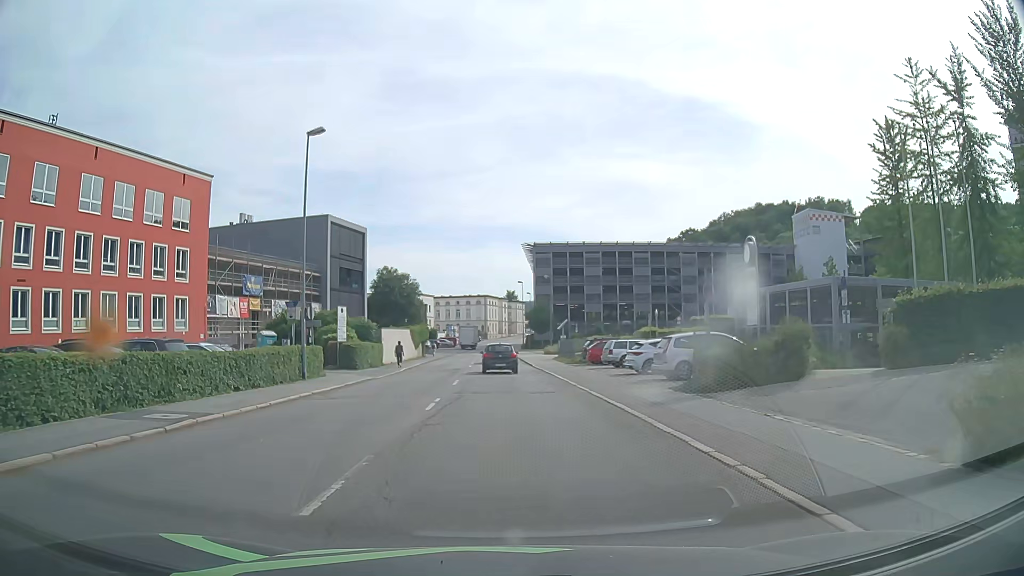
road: tertiary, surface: asphalt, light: Day
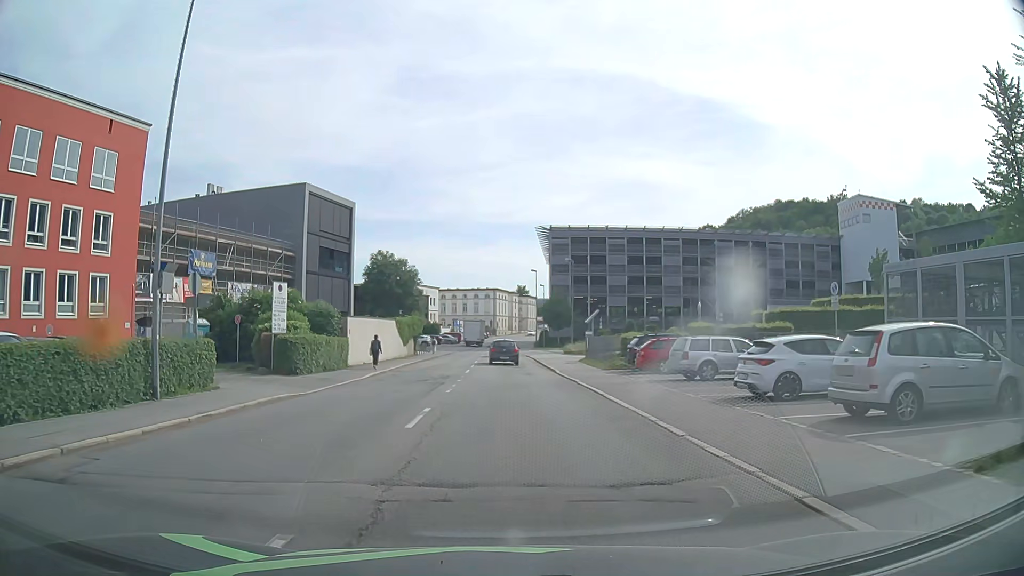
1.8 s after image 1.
(-0.2, +12.9) m; -1°
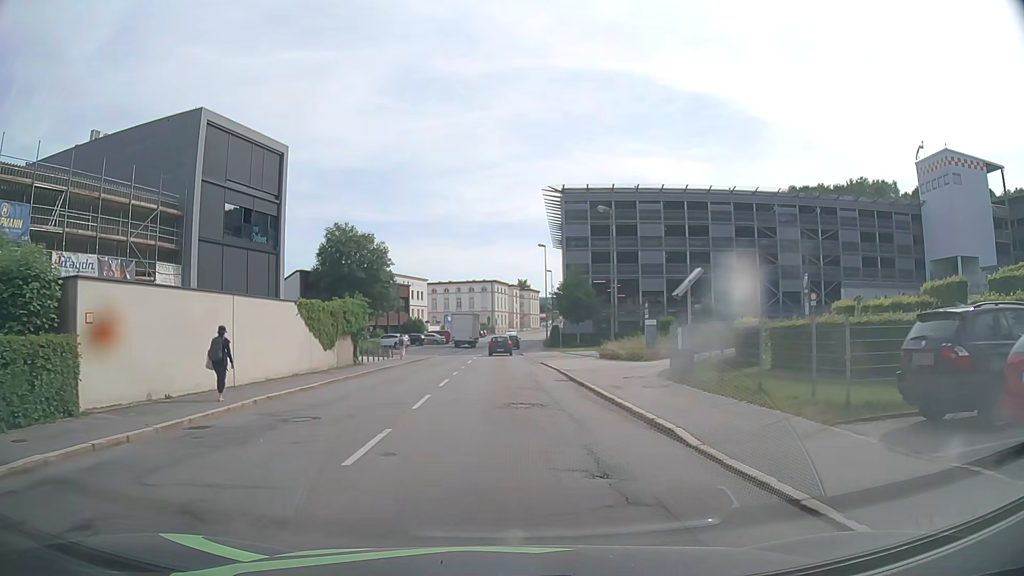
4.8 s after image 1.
(+0.1, +22.6) m; 0°
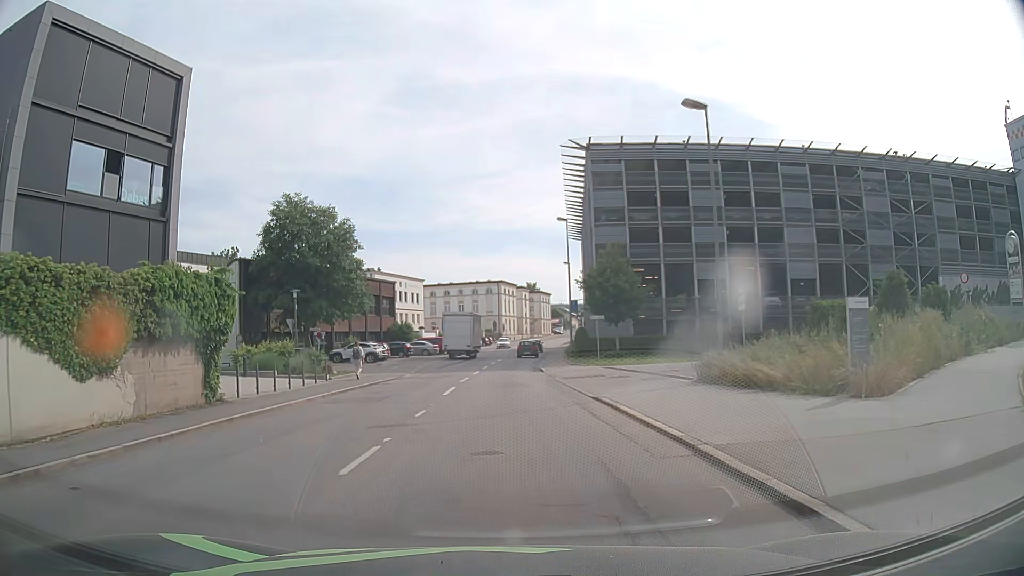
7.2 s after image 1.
(0.0, +18.1) m; -1°
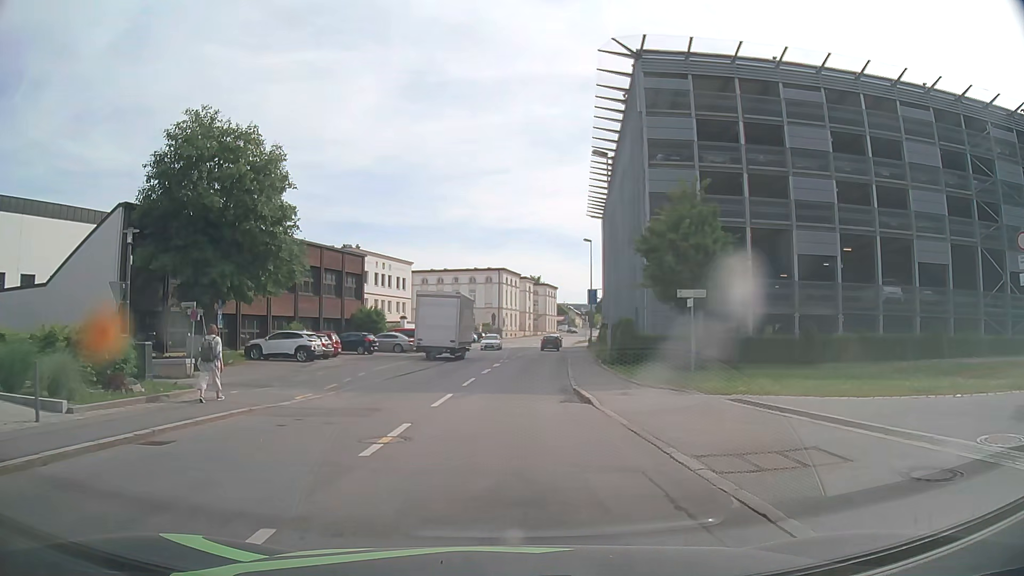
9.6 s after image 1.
(0.0, +17.8) m; +1°
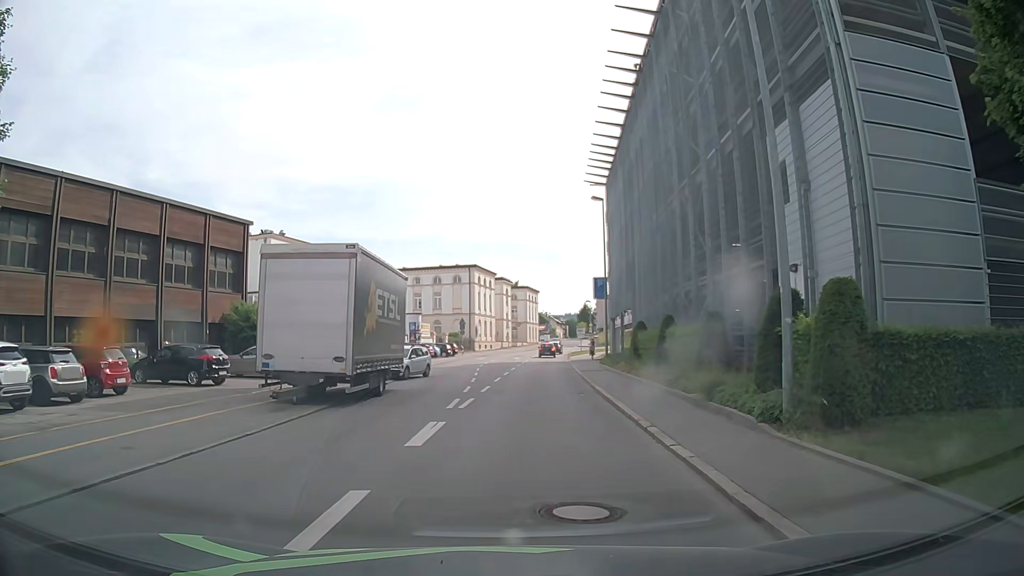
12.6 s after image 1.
(+0.3, +22.4) m; +2°
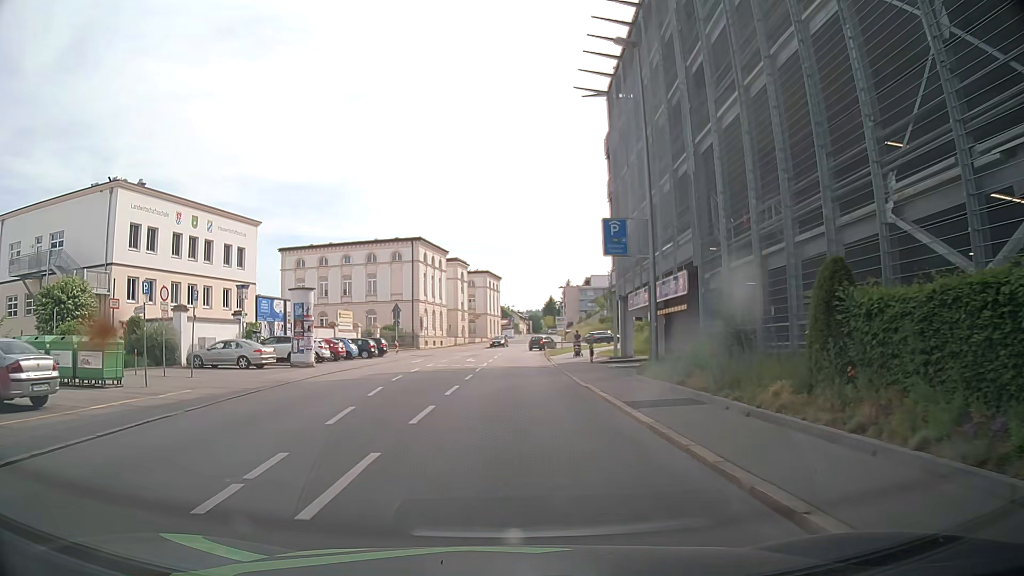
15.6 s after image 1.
(+0.7, +22.2) m; +2°
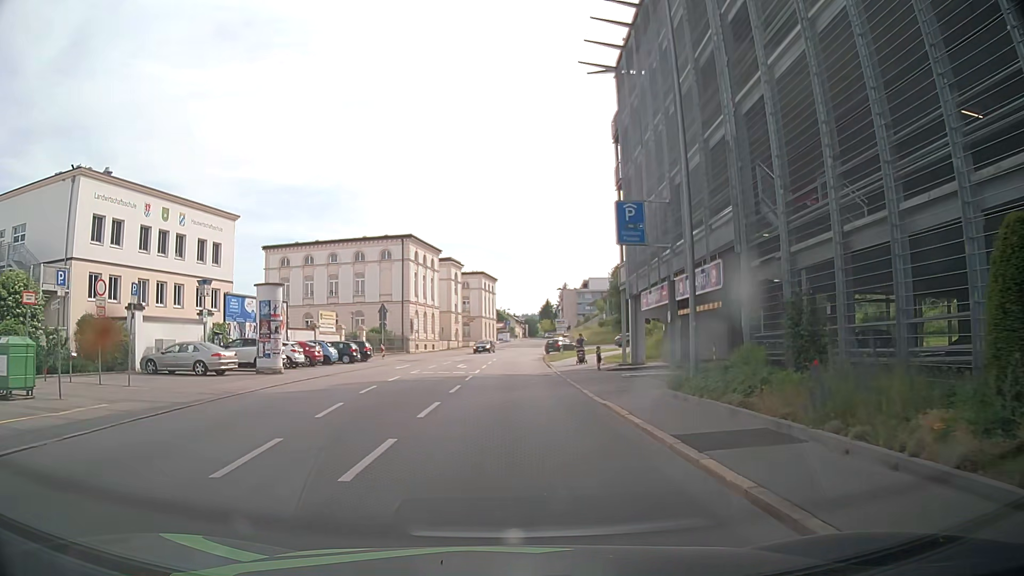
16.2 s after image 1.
(+0.1, +4.4) m; -1°
(0, +10) (+1, +20) (+1, +30) (+1, +40) (+2, +50) (+3, +60) (+4, +70) (+5, +80) (+6, +90) (+7, +100) m
